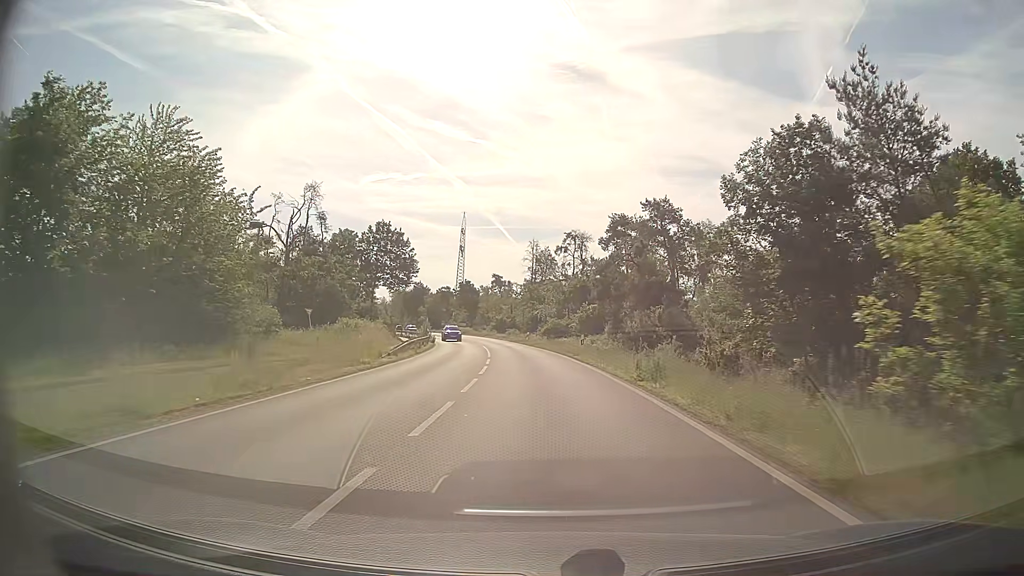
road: primary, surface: asphalt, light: Day
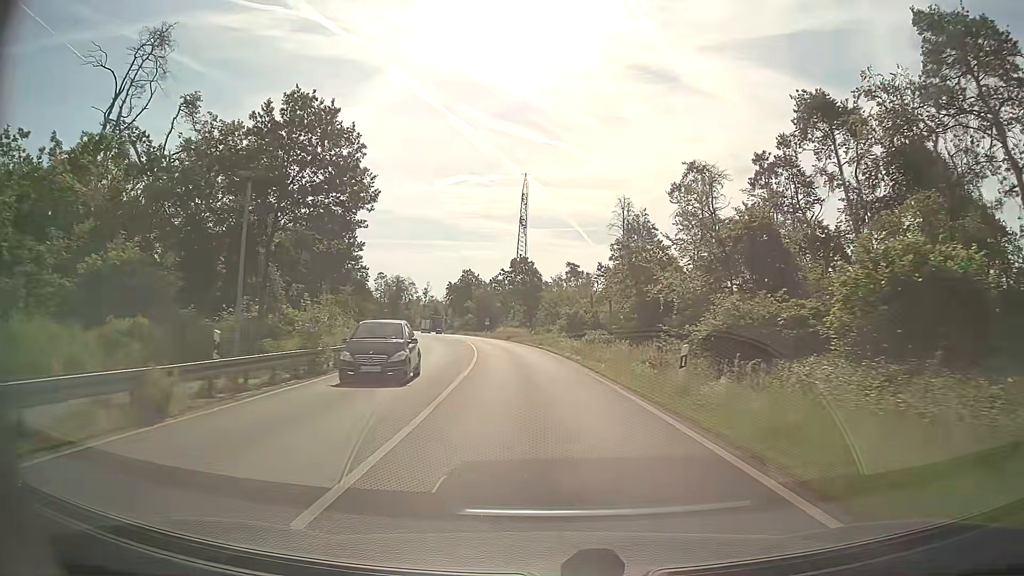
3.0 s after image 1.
(-2.7, +49.2) m; -7°
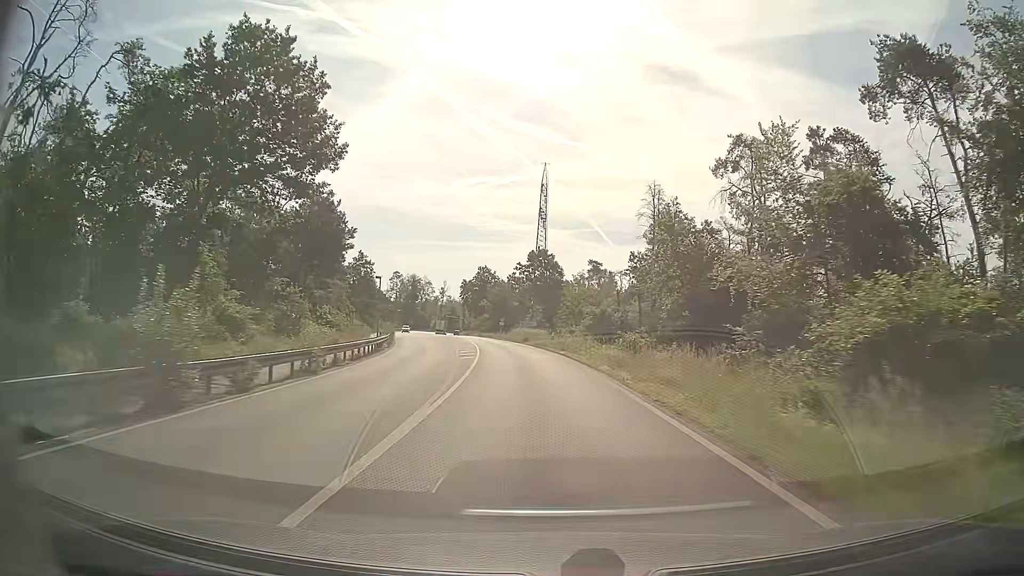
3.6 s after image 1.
(-0.1, +9.9) m; -1°
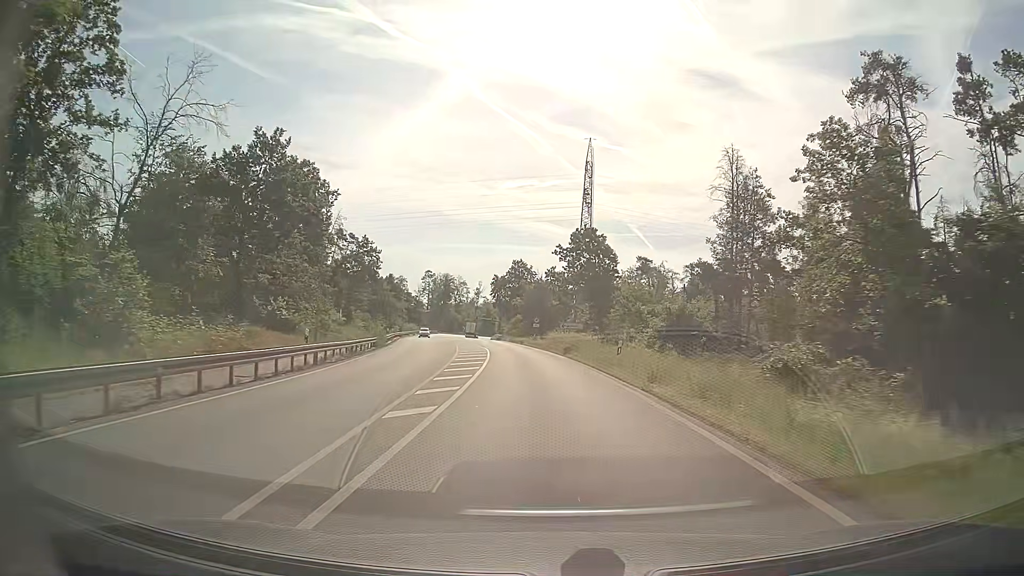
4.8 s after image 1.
(-0.6, +19.8) m; -3°
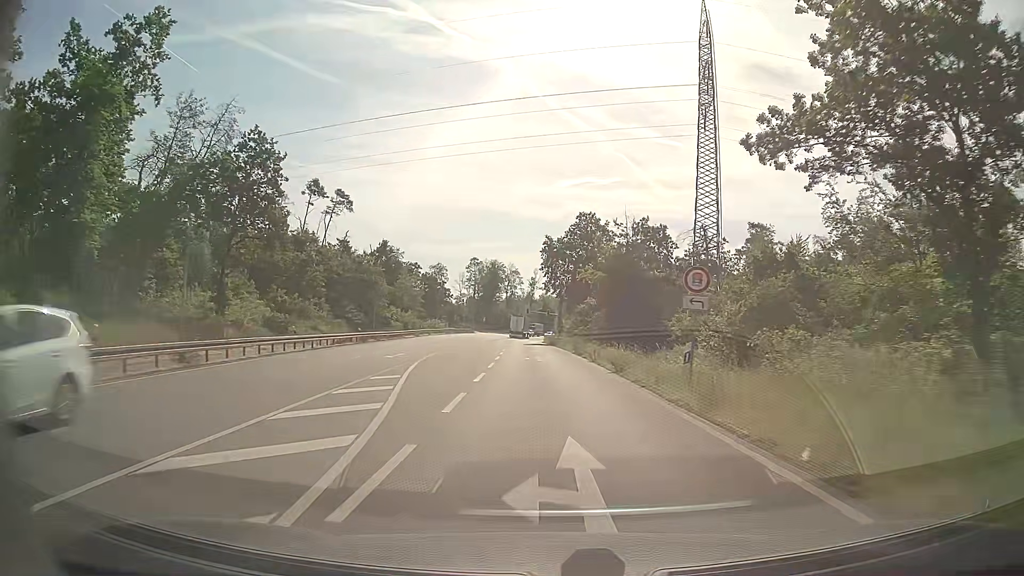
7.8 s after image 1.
(-2.7, +49.1) m; -5°
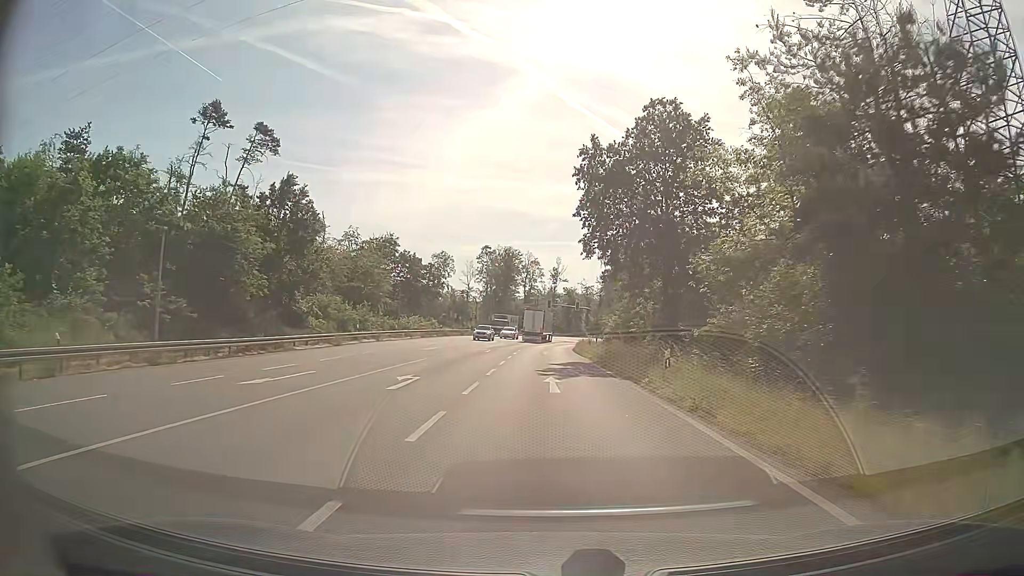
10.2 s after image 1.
(-0.8, +38.6) m; -2°
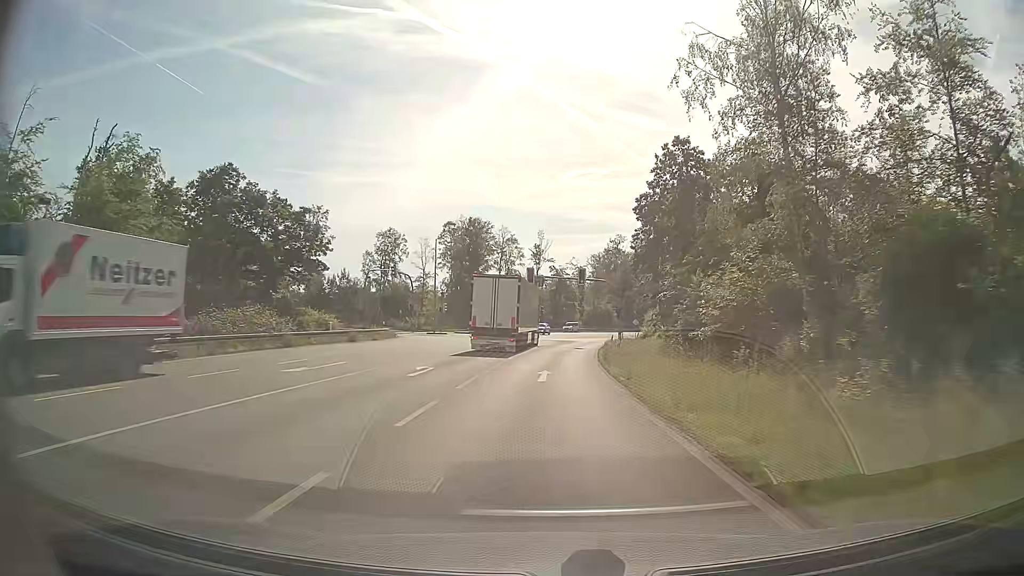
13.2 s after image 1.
(+0.2, +46.7) m; +2°
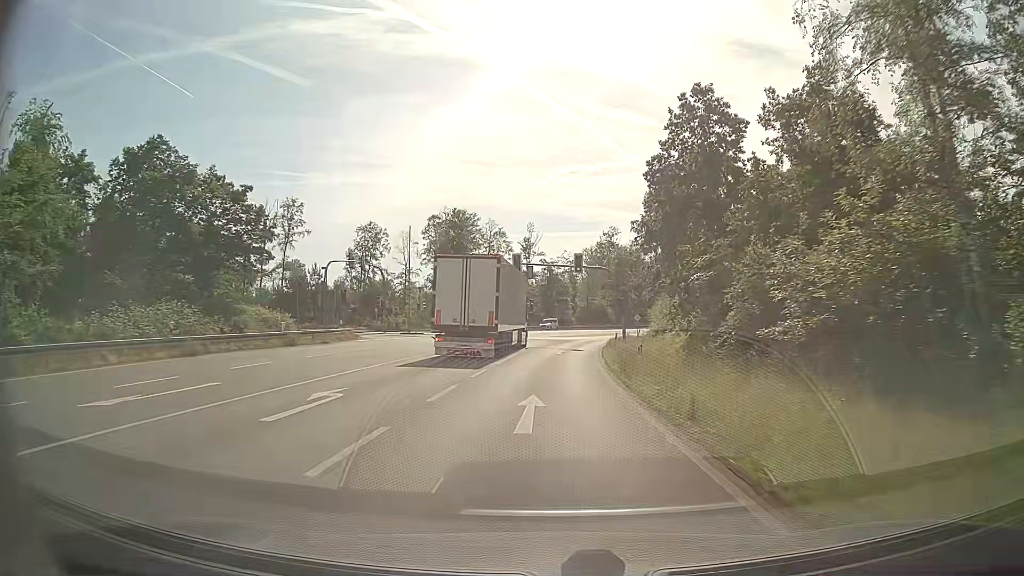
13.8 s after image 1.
(0.0, +9.2) m; +1°
(0, +10) (0, +20) (+1, +30) (+1, +40) (+2, +50) (+4, +60) (+5, +70) (+7, +80) (+9, +89) (+12, +99) m
